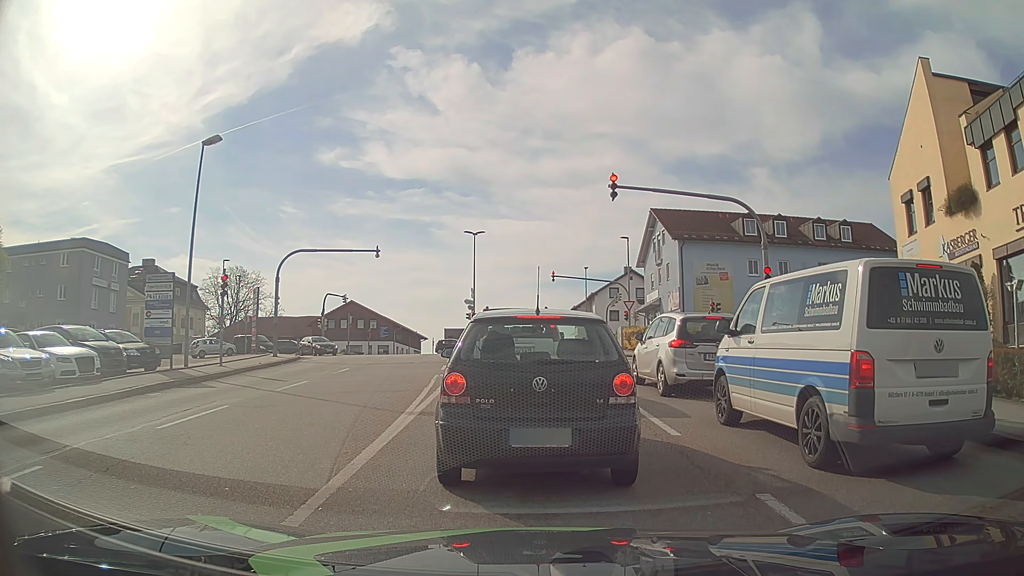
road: tertiary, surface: asphalt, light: Day
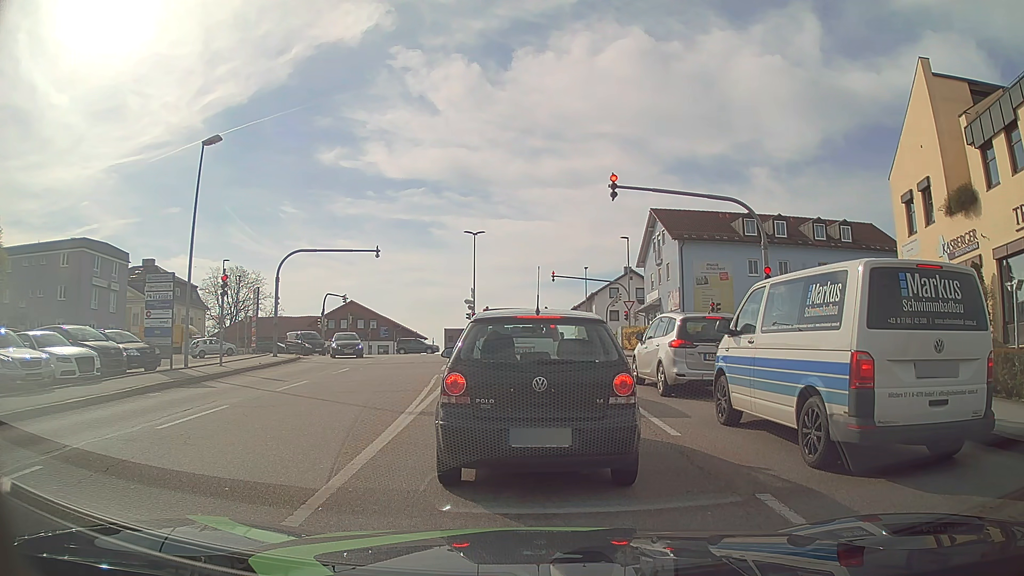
(0.0, 0.0) m; 0°
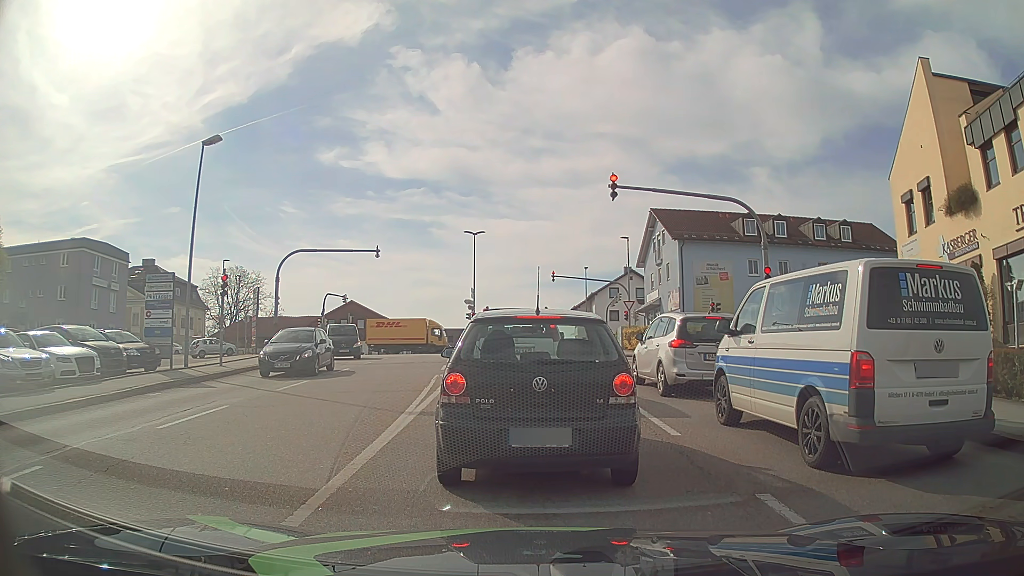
(0.0, 0.0) m; 0°
(0, +10) (-1, +20) (-2, +30) (-2, +40) (-3, +50) (-4, +60) (-8, +69) (-17, +73) (-27, +73) (-37, +73) m
